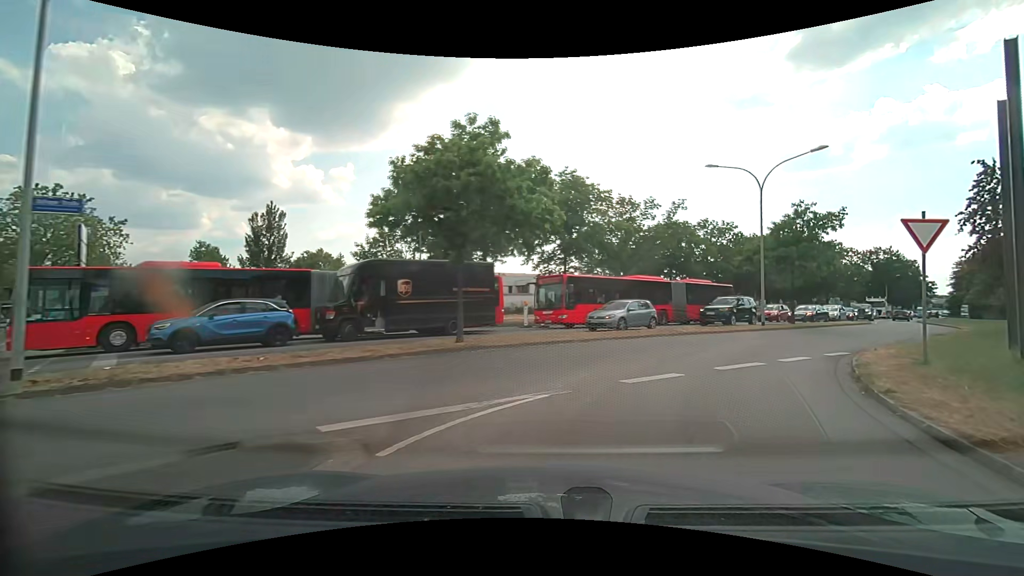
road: secondary_link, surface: asphalt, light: Day
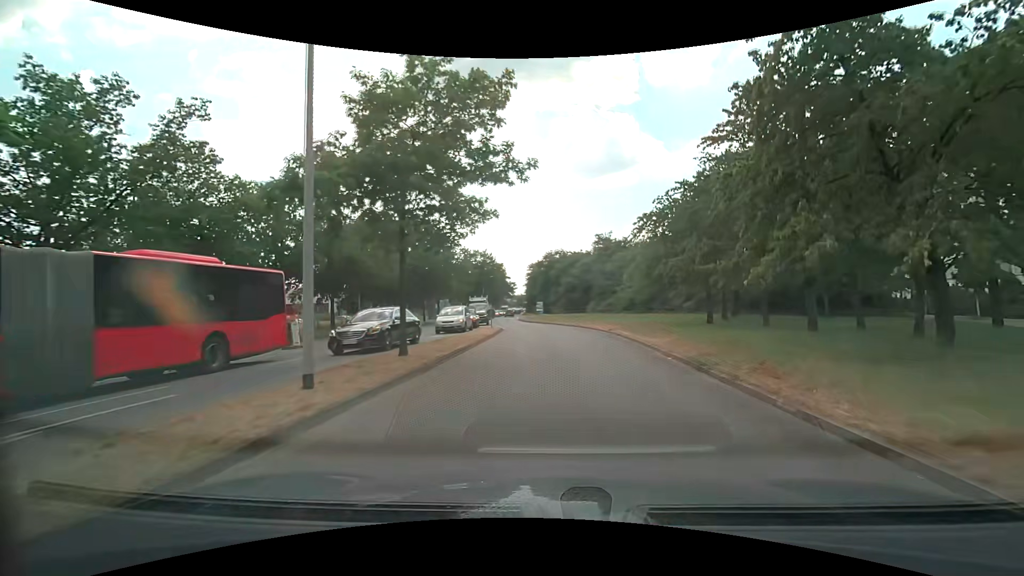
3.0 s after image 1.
(+8.6, +21.5) m; +41°
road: secondary
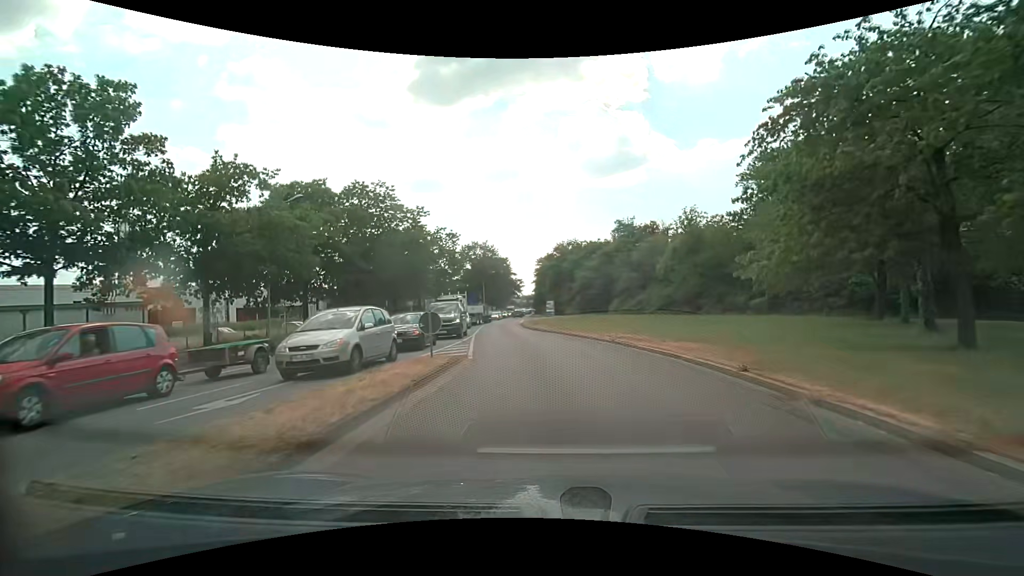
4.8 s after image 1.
(+0.1, +17.6) m; -1°
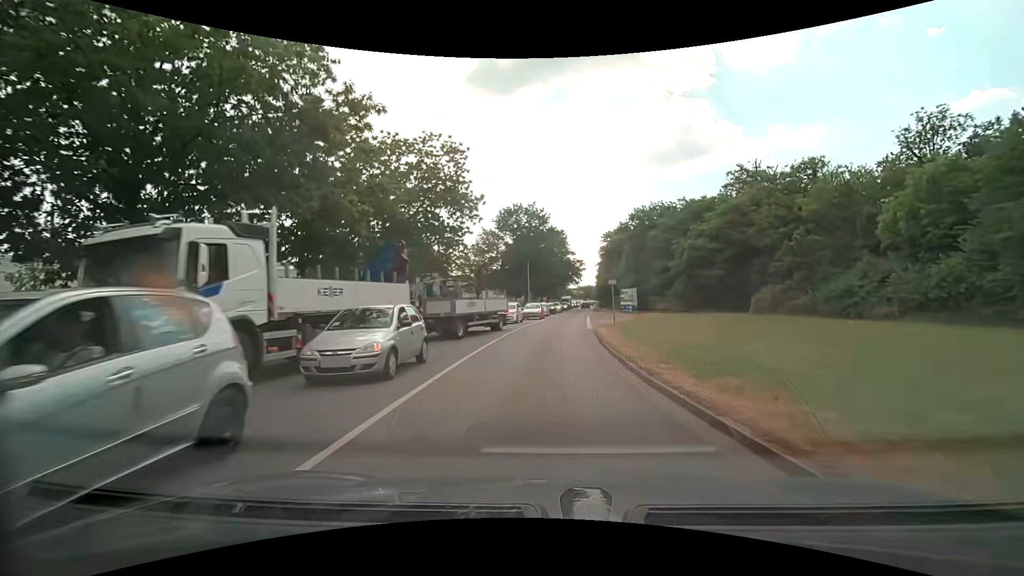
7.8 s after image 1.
(-2.0, +30.5) m; -6°
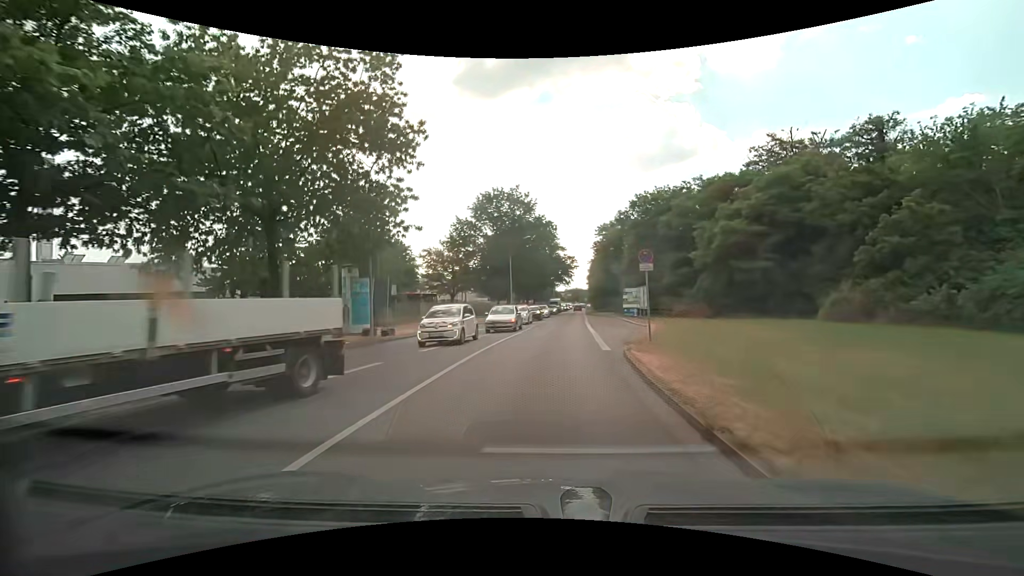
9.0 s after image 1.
(+0.1, +12.0) m; +1°
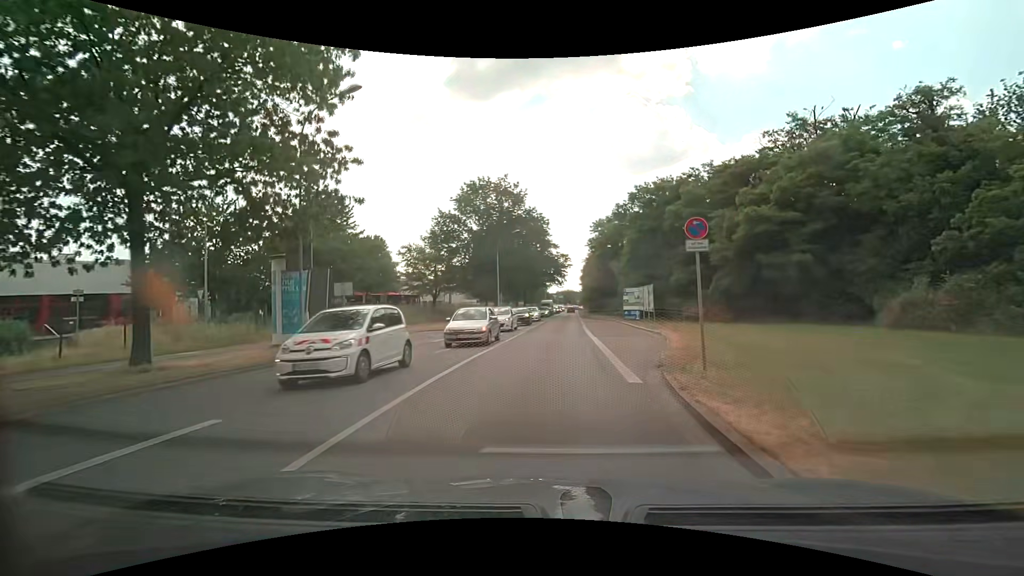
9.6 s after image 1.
(0.0, +6.0) m; +1°
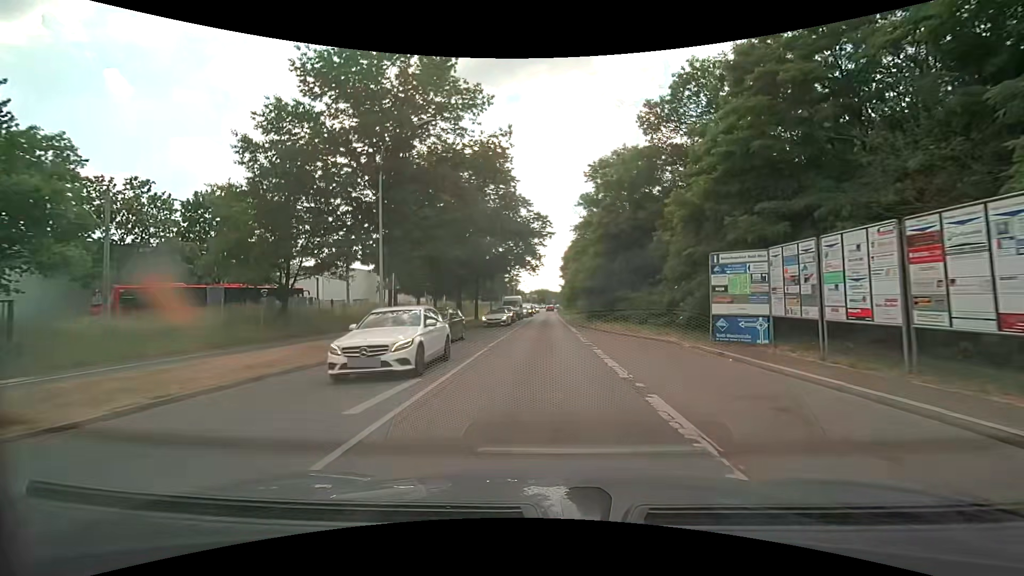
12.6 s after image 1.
(+1.1, +30.9) m; +3°
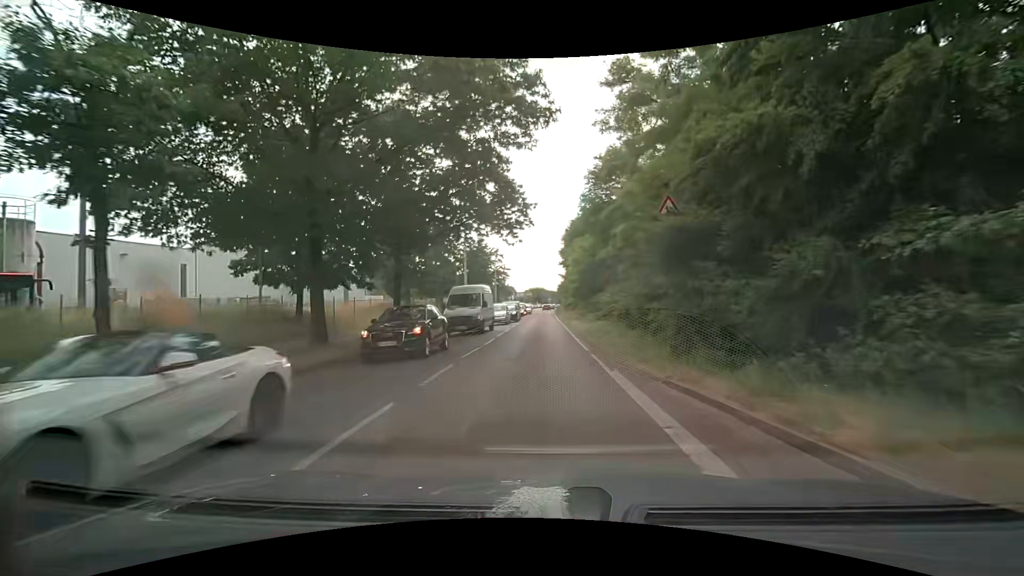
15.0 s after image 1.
(+0.3, +25.6) m; +1°
(0, +10) (0, +20) (0, +30) (0, +40) (0, +50) (0, +60) (0, +70) (0, +80) (0, +90) (0, +100) m
